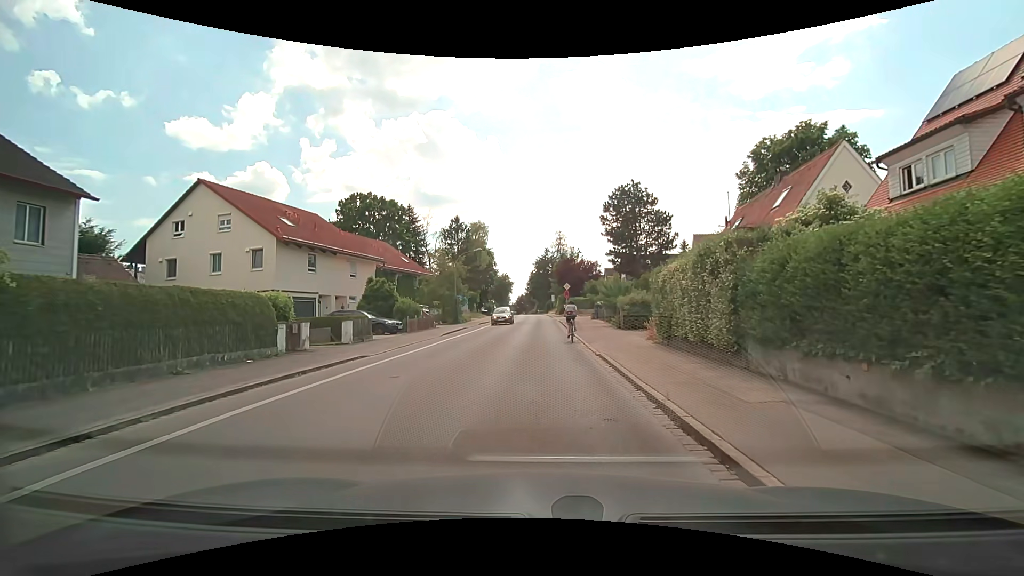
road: tertiary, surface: asphalt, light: Day
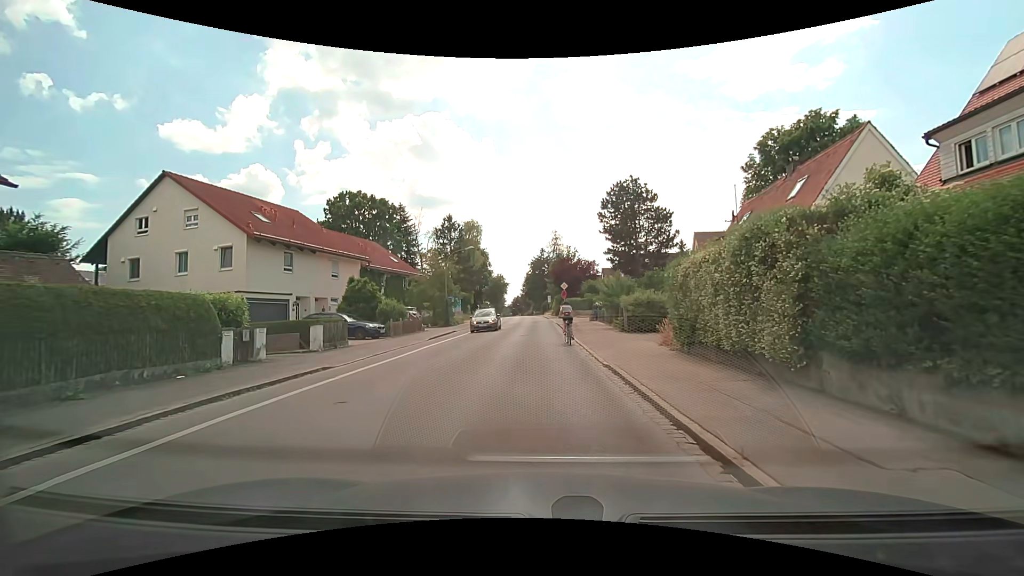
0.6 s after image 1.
(0.0, +2.6) m; 0°
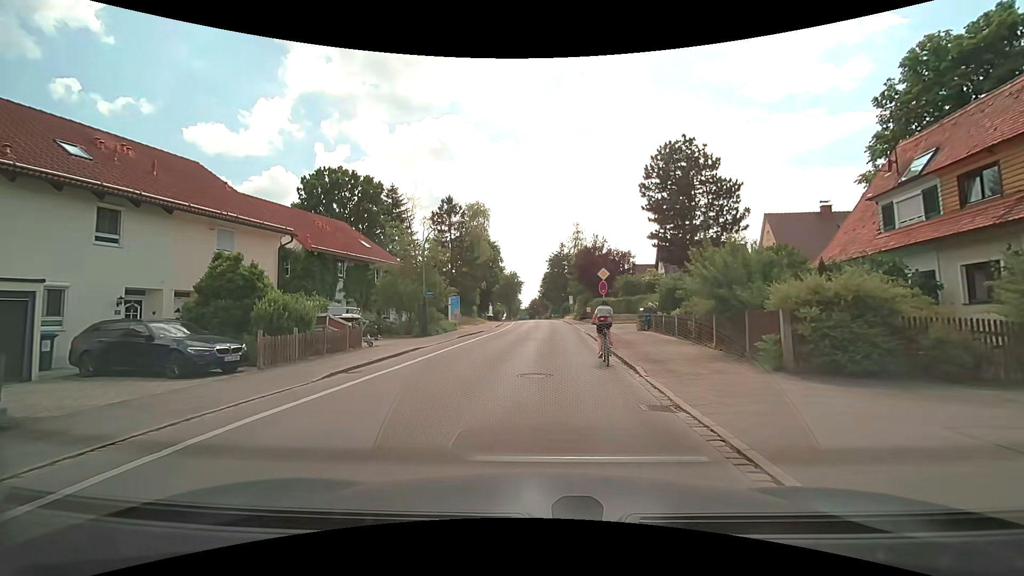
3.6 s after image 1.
(0.0, +15.1) m; -2°
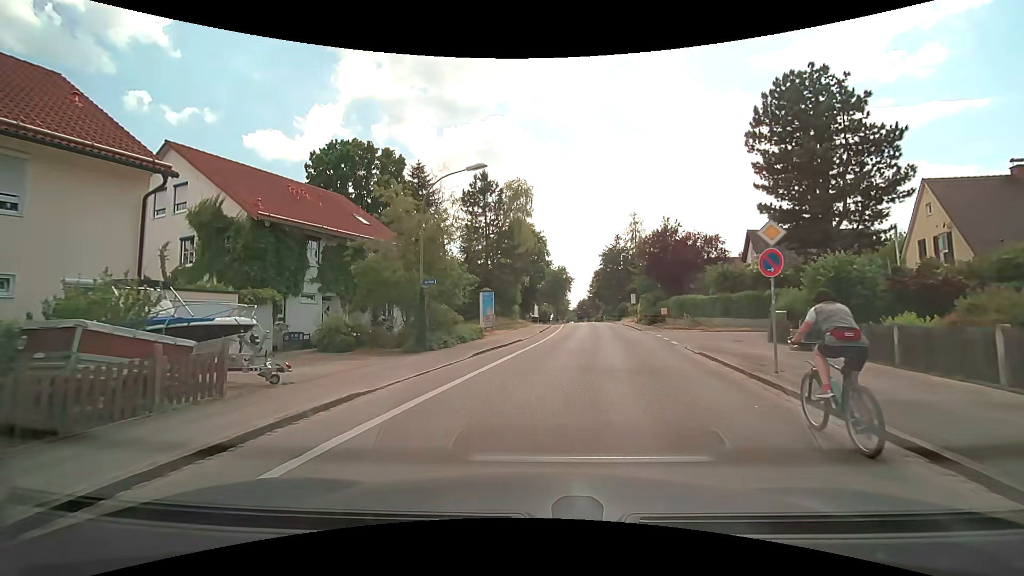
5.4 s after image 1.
(-0.6, +12.4) m; -5°
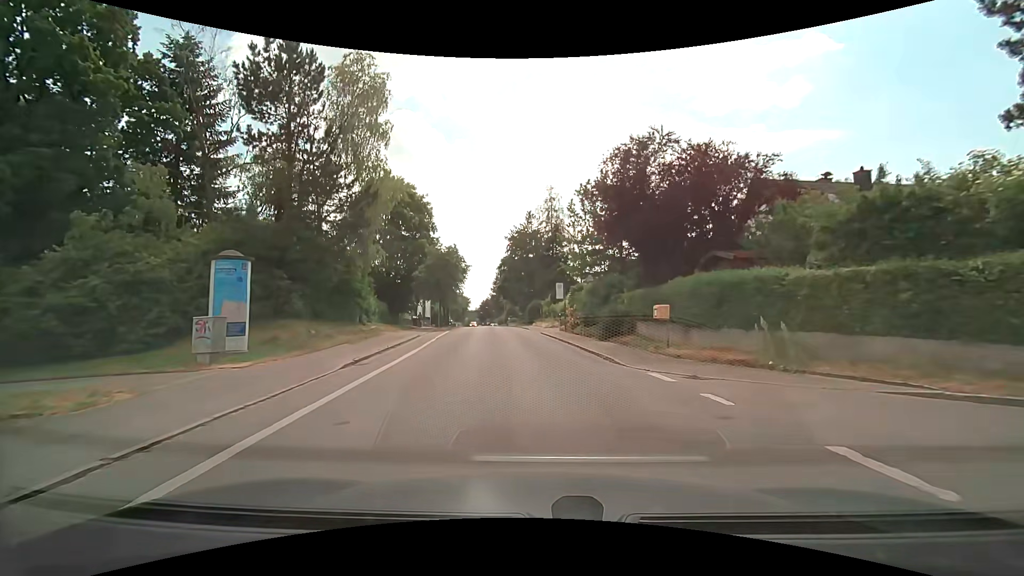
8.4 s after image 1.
(+2.5, +25.1) m; +11°
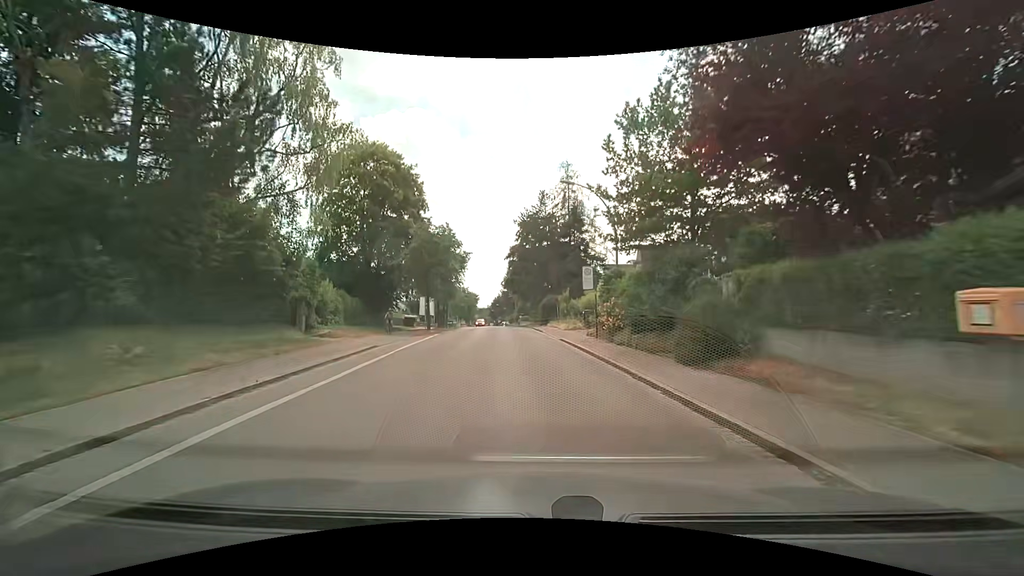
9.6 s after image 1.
(-0.2, +11.4) m; -1°
(0, +10) (0, +20) (-1, +30) (-2, +40) (-2, +50) (-3, +60) (-4, +70) (-5, +80) (-7, +90) (-8, +100) m
